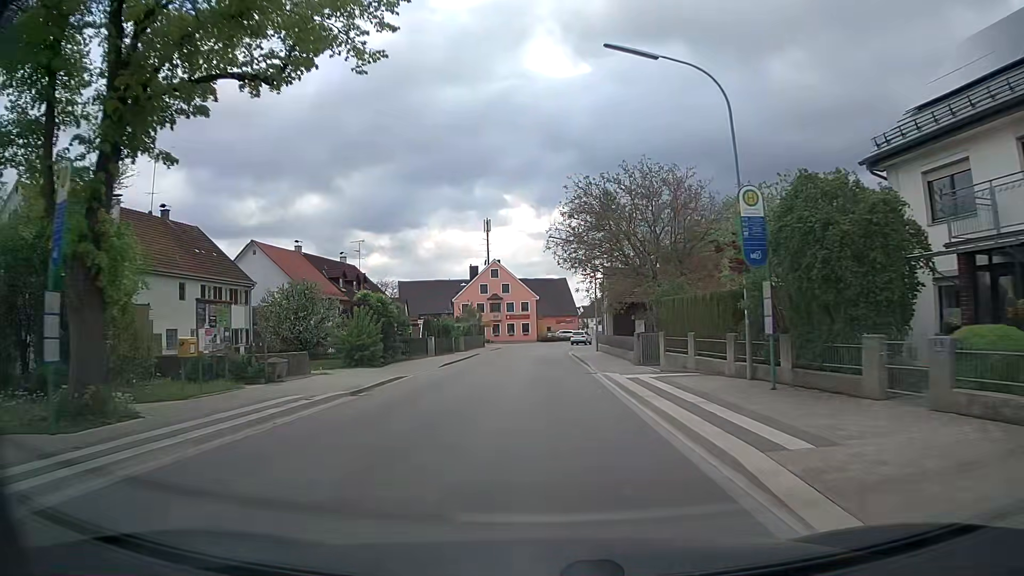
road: secondary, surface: asphalt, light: Day
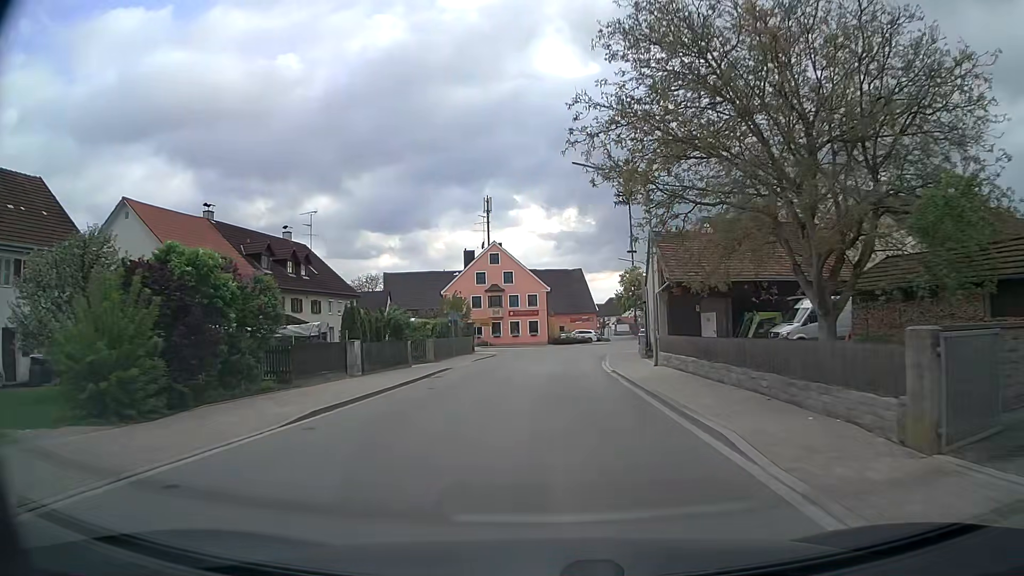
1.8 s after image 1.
(-0.3, +20.1) m; -1°
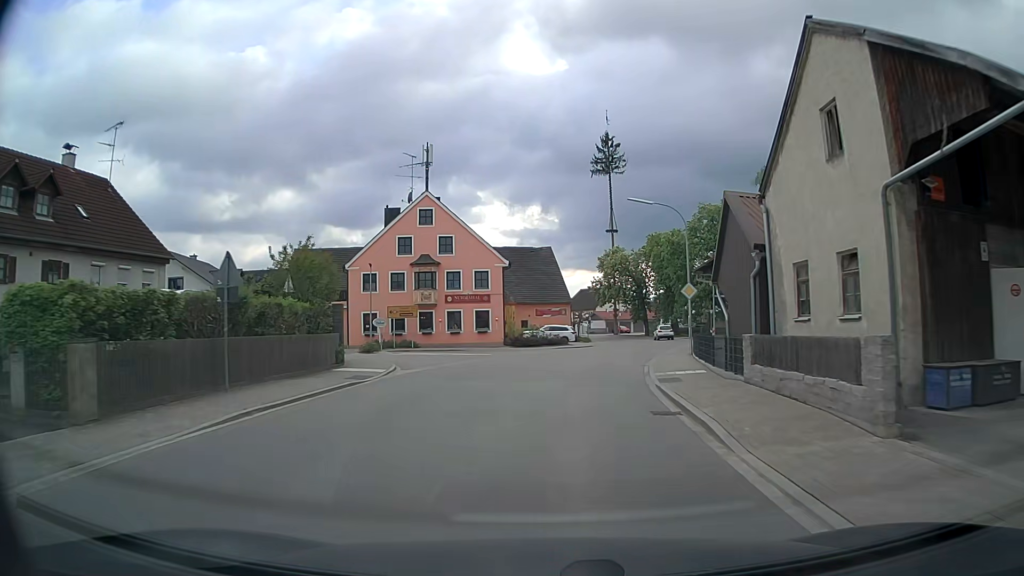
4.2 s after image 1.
(+0.4, +26.4) m; +4°
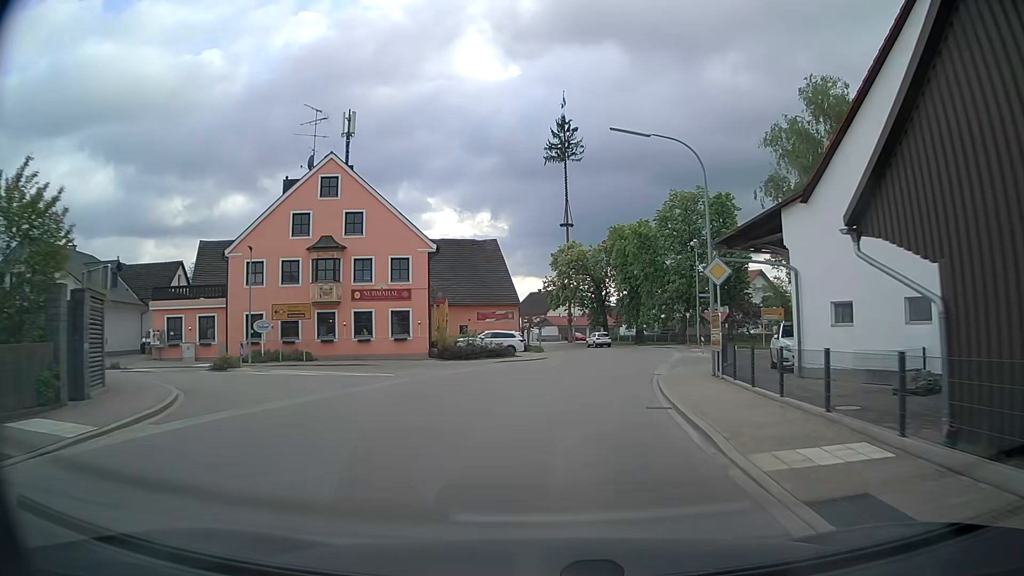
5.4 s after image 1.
(+0.3, +13.2) m; +4°
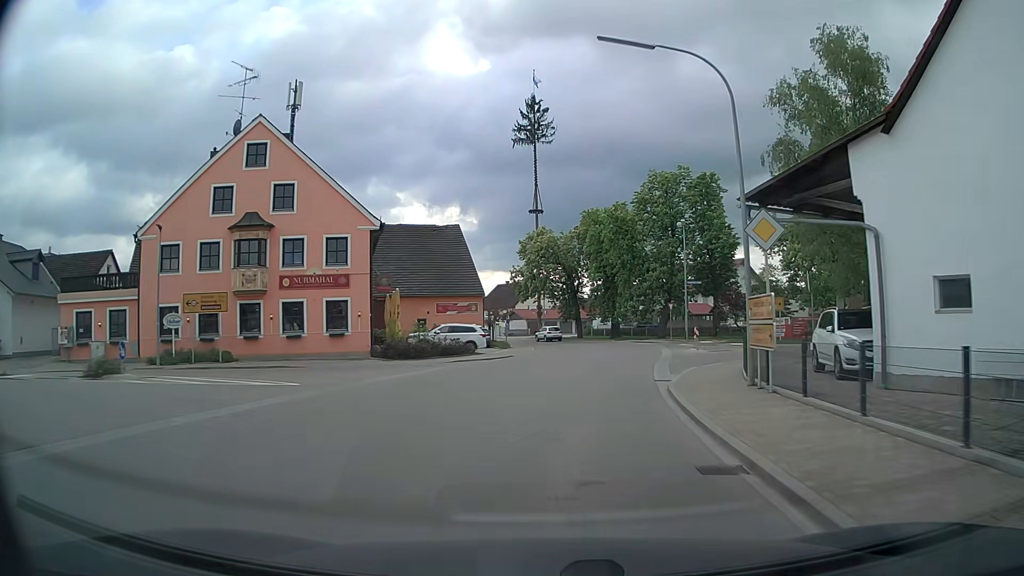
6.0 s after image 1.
(+0.1, +6.6) m; +3°
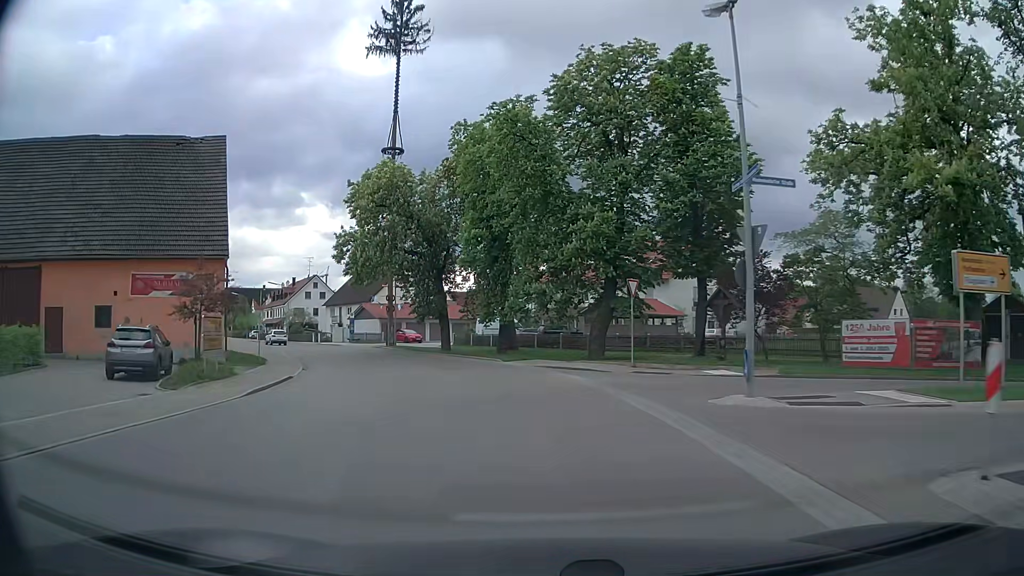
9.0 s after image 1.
(+3.8, +33.8) m; +9°
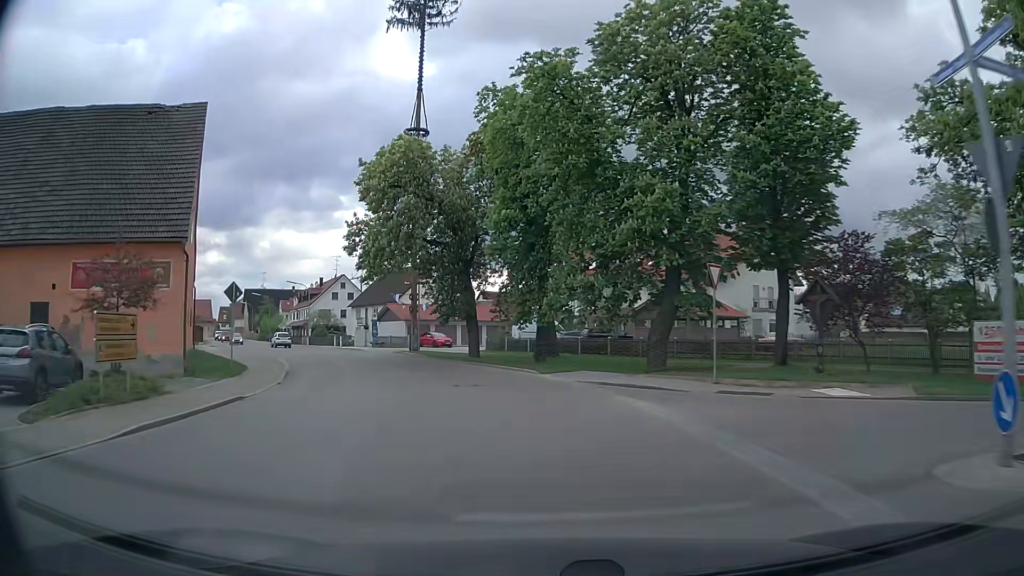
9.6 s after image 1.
(-0.2, +6.9) m; -3°
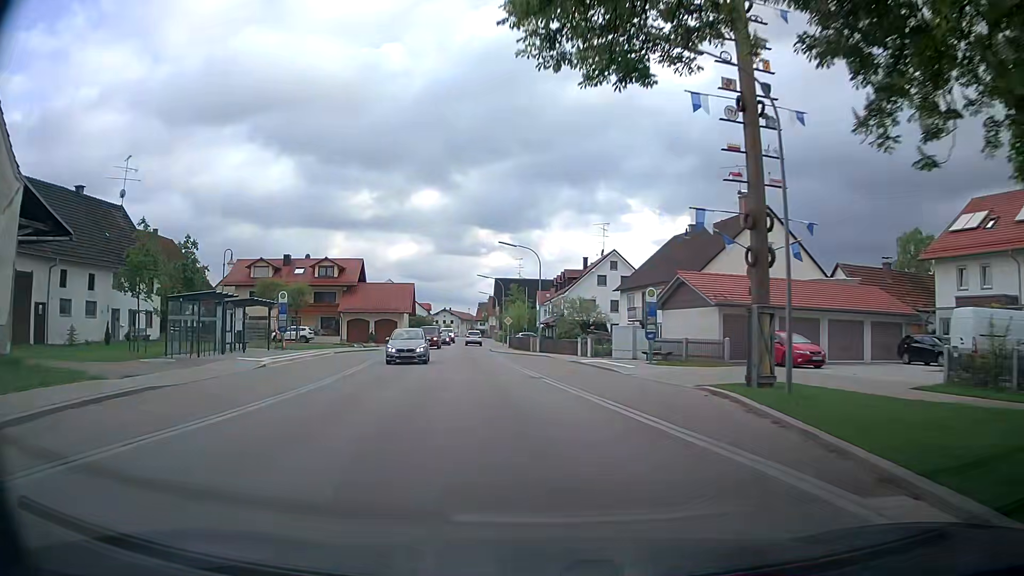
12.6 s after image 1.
(-7.3, +34.2) m; -26°
(0, +10) (-1, +20) (-2, +30) (-3, +40) (-5, +50) (-6, +60) (-7, +70) (-7, +80) (-8, +90) (-9, +100) m
